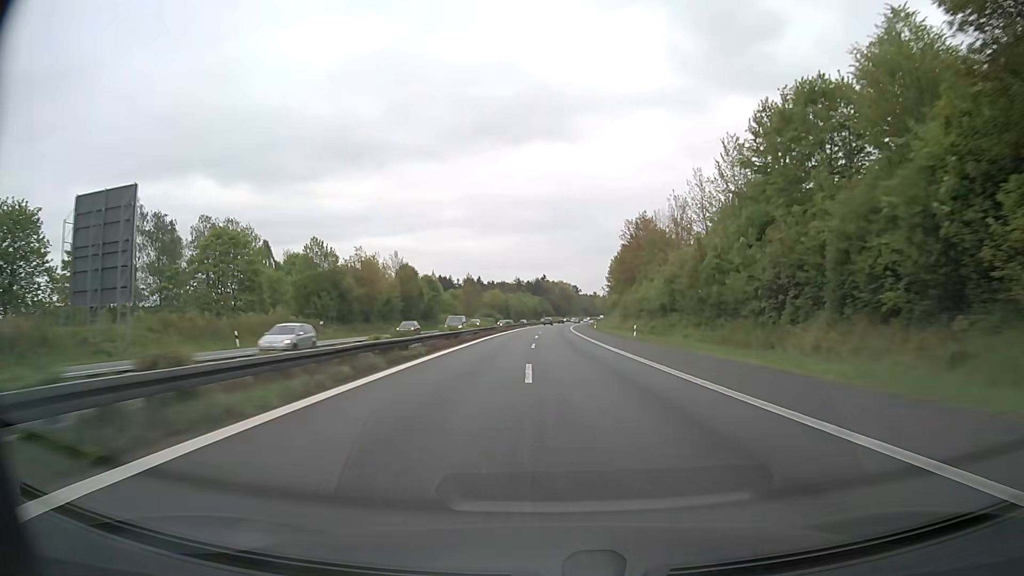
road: motorway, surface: asphalt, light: Day
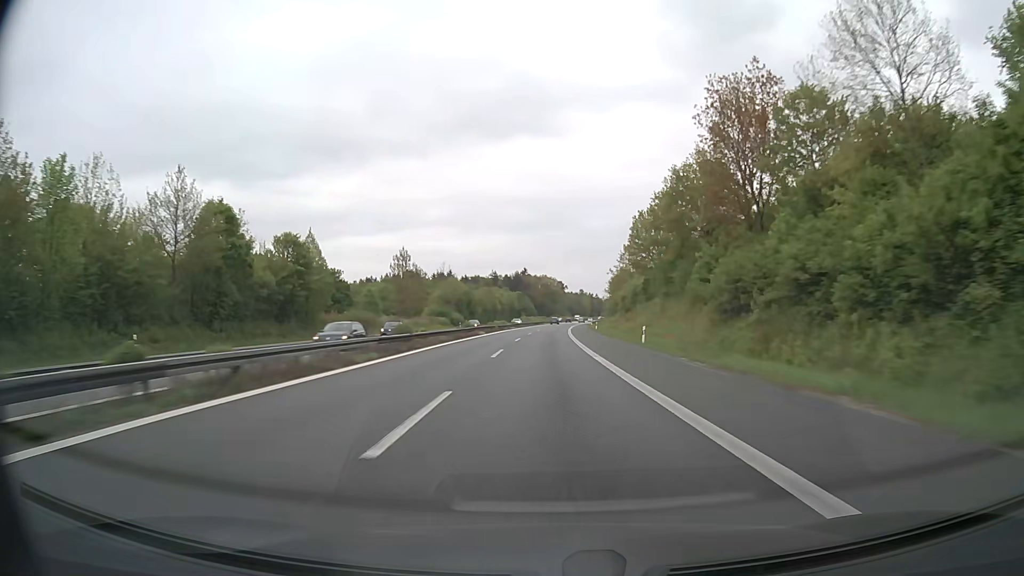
(+0.9, +61.8) m; +2°
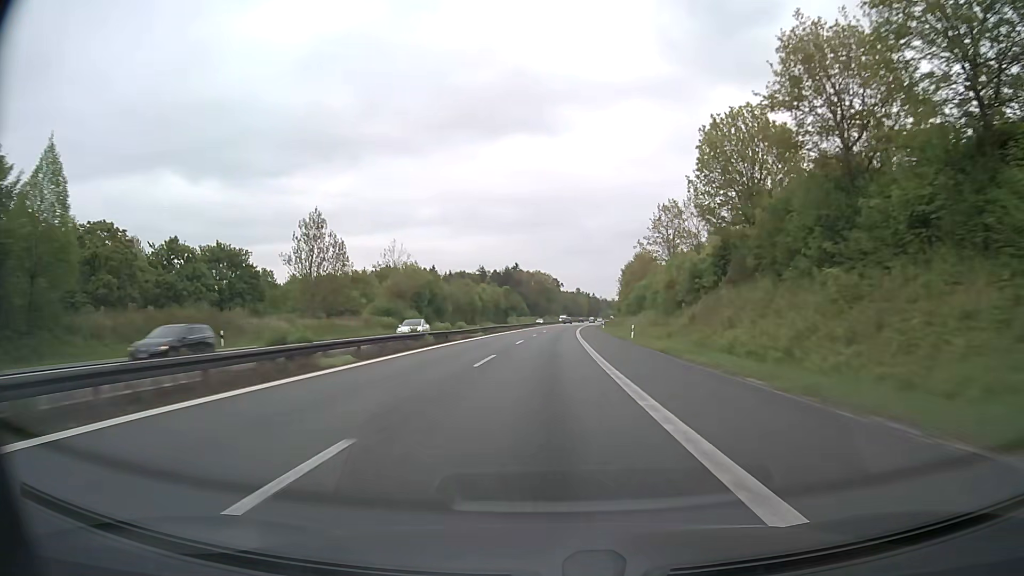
(+0.2, +41.2) m; +1°
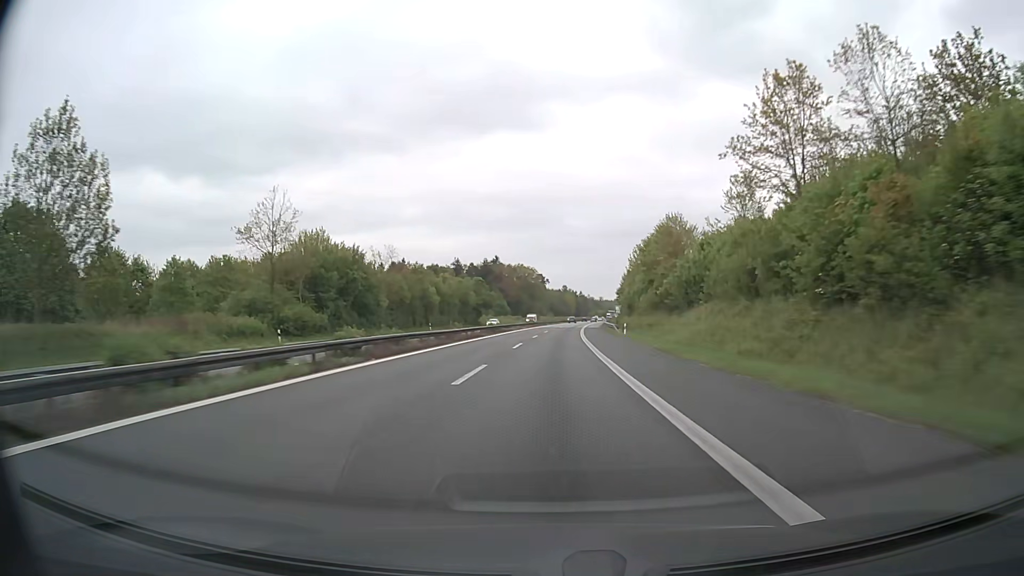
(+0.3, +41.2) m; +1°
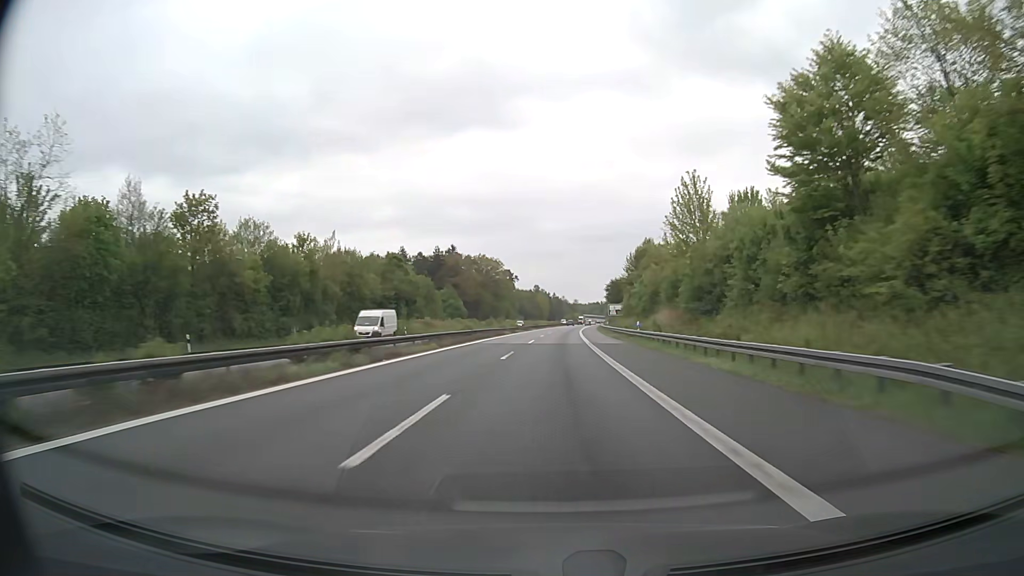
(+1.3, +61.8) m; +2°
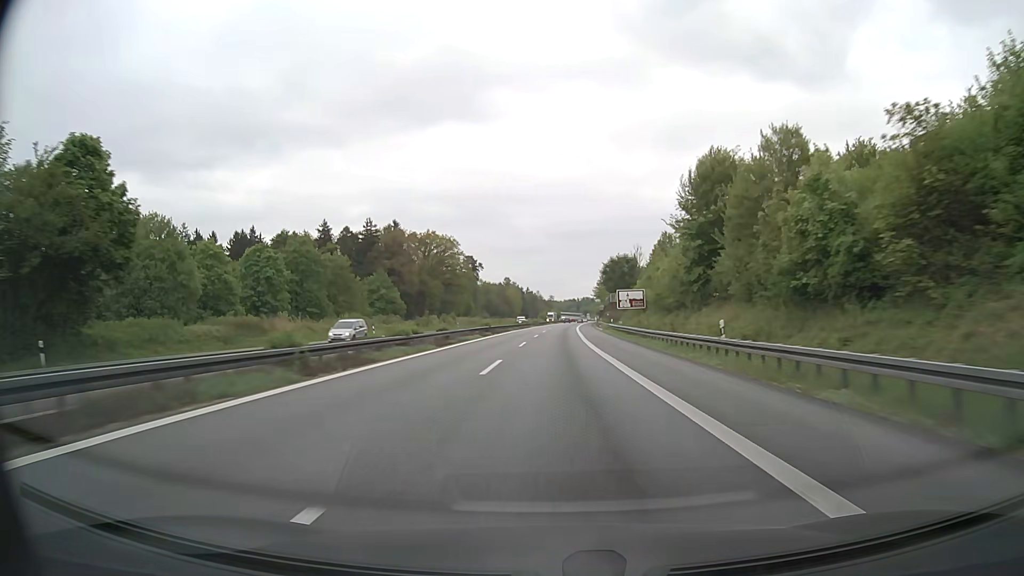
(+1.1, +61.8) m; +2°
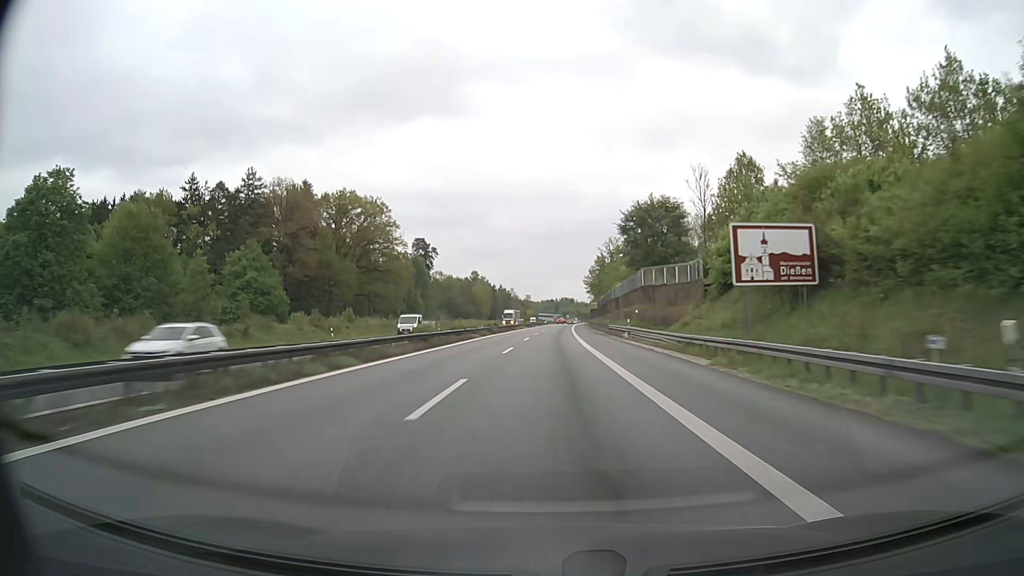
(+1.1, +61.8) m; +2°
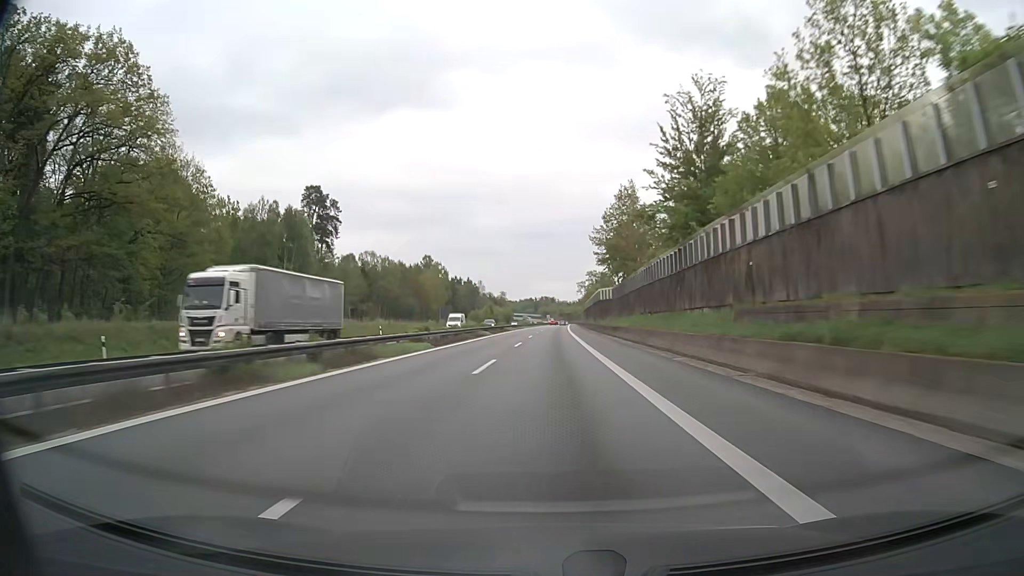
(+1.4, +82.4) m; +2°
(0, +10) (0, +20) (0, +30) (0, +40) (0, +50) (+1, +60) (+1, +70) (+1, +80) (+1, +90) (+2, +100) m
